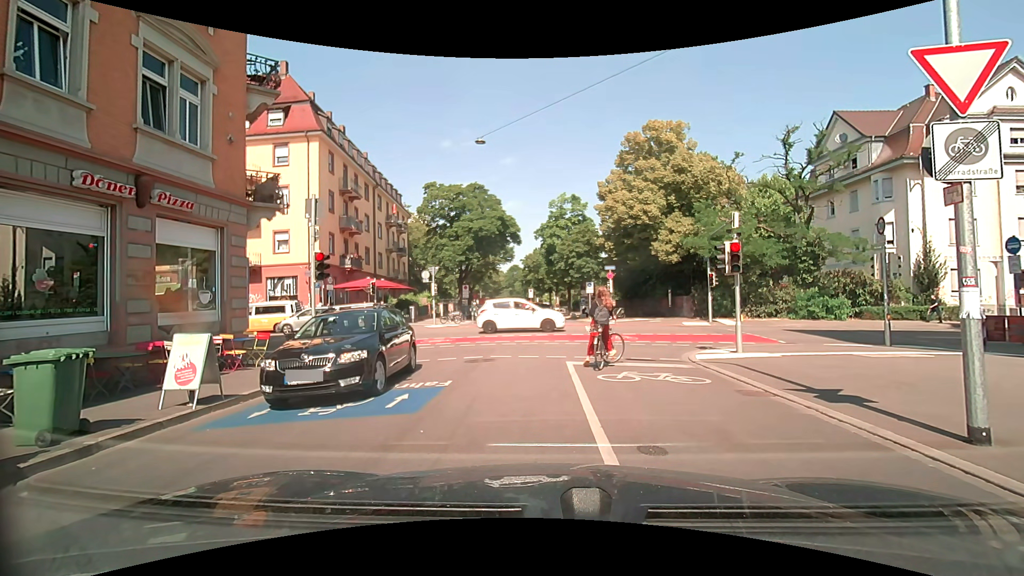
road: residential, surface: asphalt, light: Day
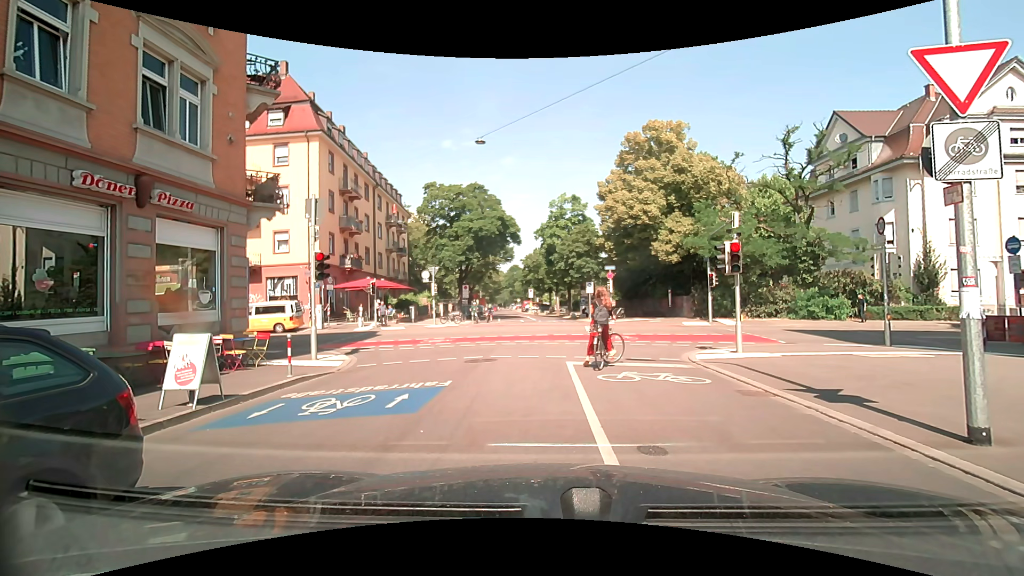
(0.0, 0.0) m; 0°
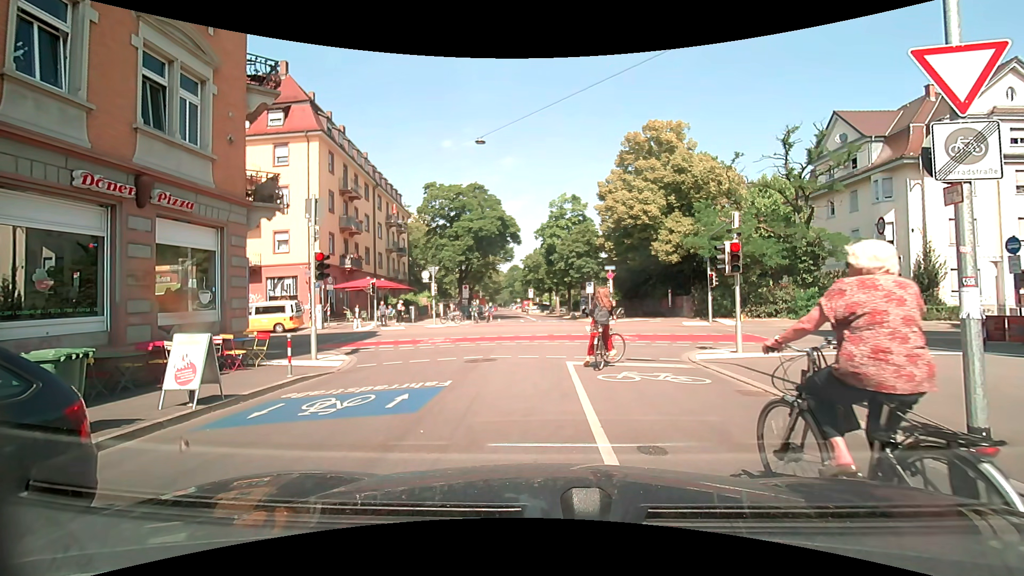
(0.0, 0.0) m; 0°
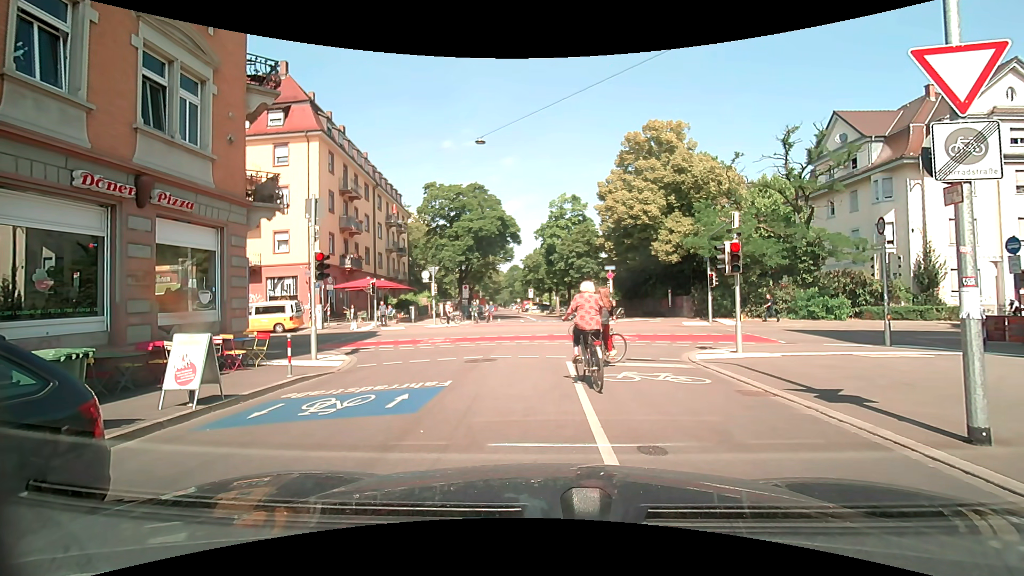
(0.0, 0.0) m; 0°
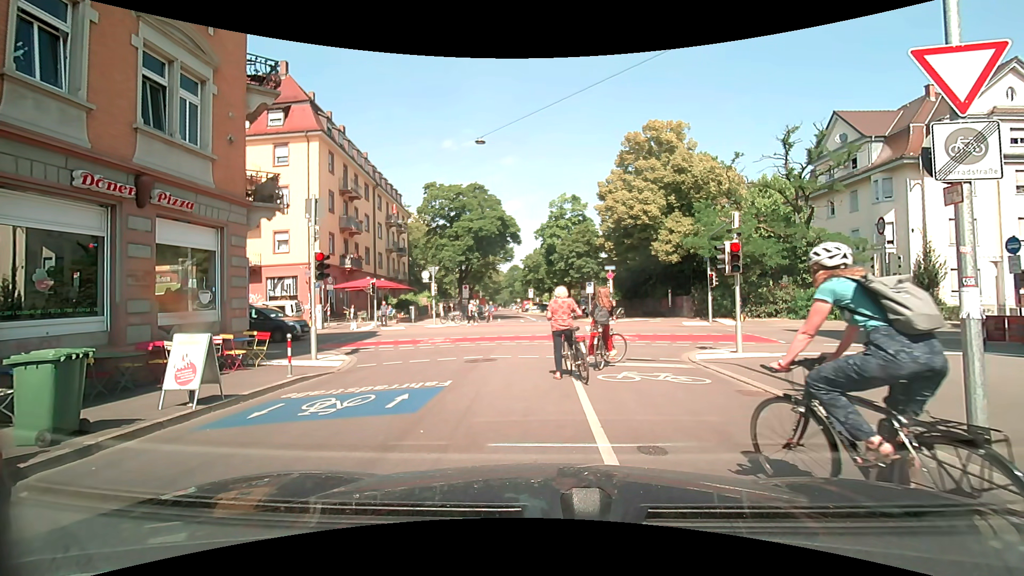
(0.0, 0.0) m; 0°
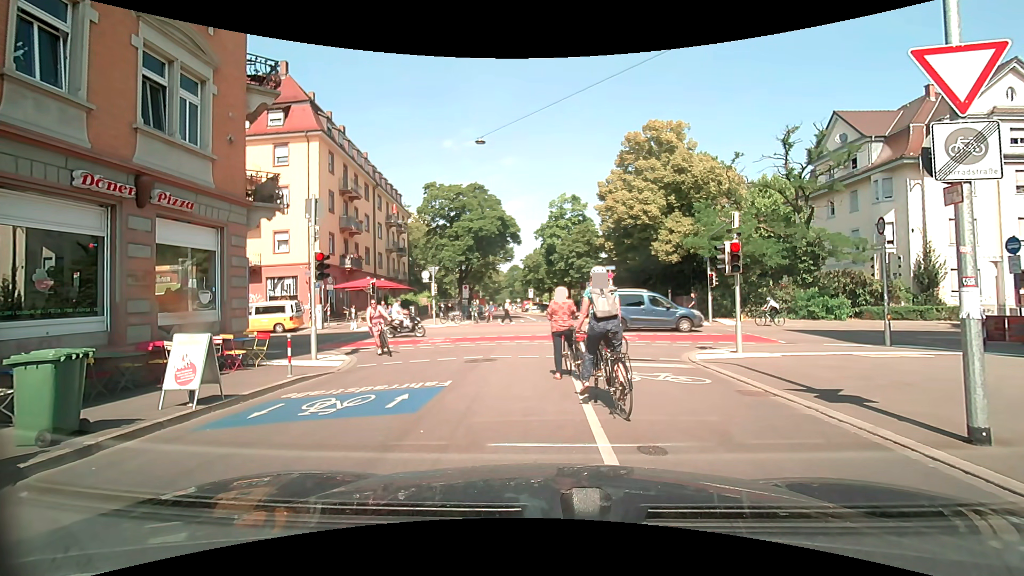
(0.0, 0.0) m; 0°
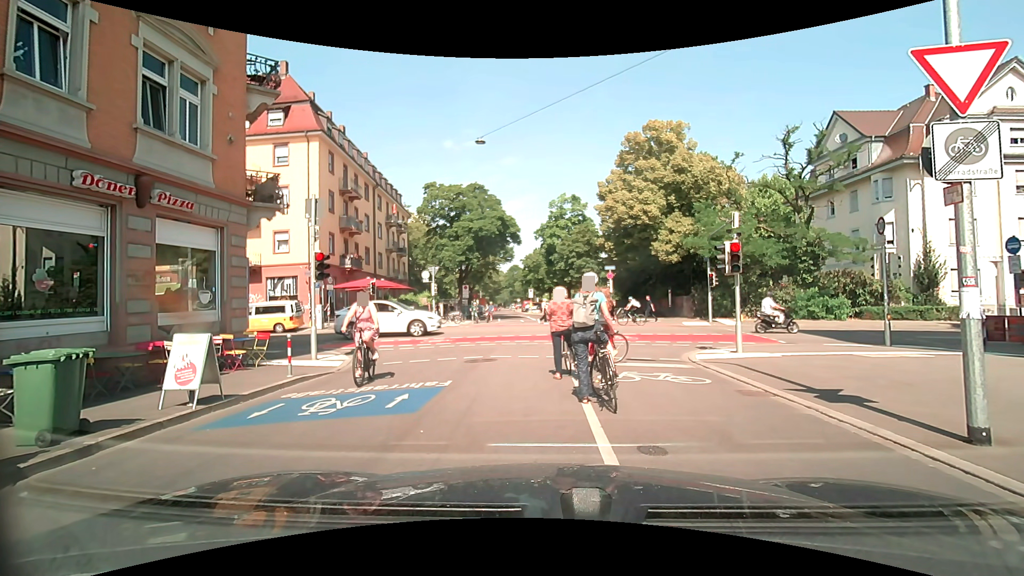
(0.0, 0.0) m; 0°
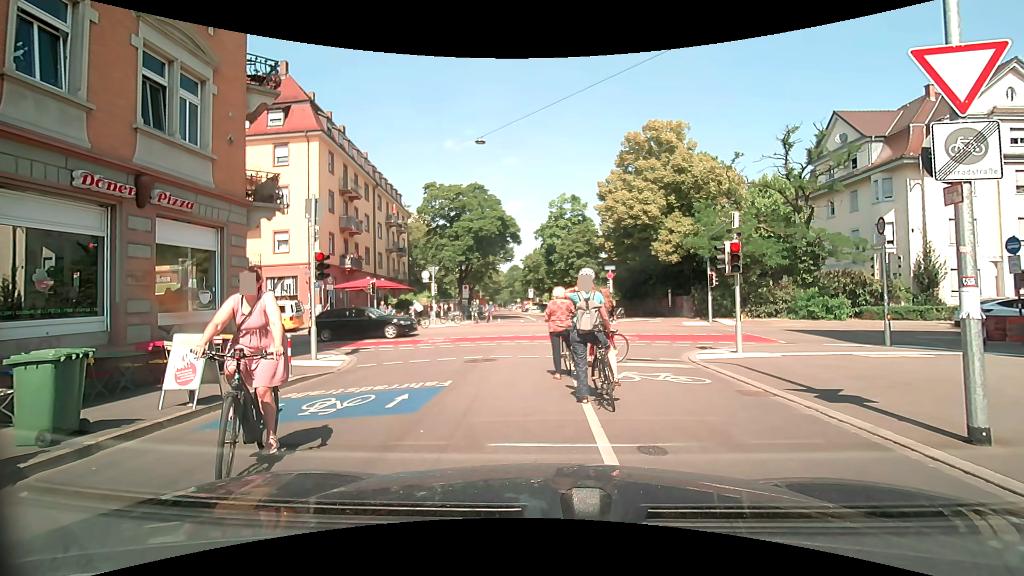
(0.0, 0.0) m; 0°
